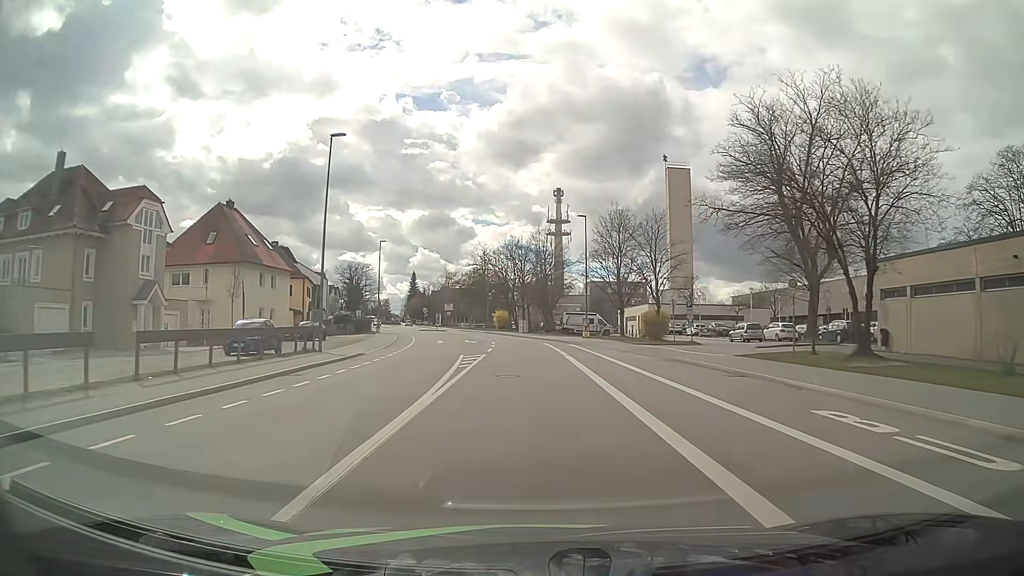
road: tertiary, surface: asphalt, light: Day
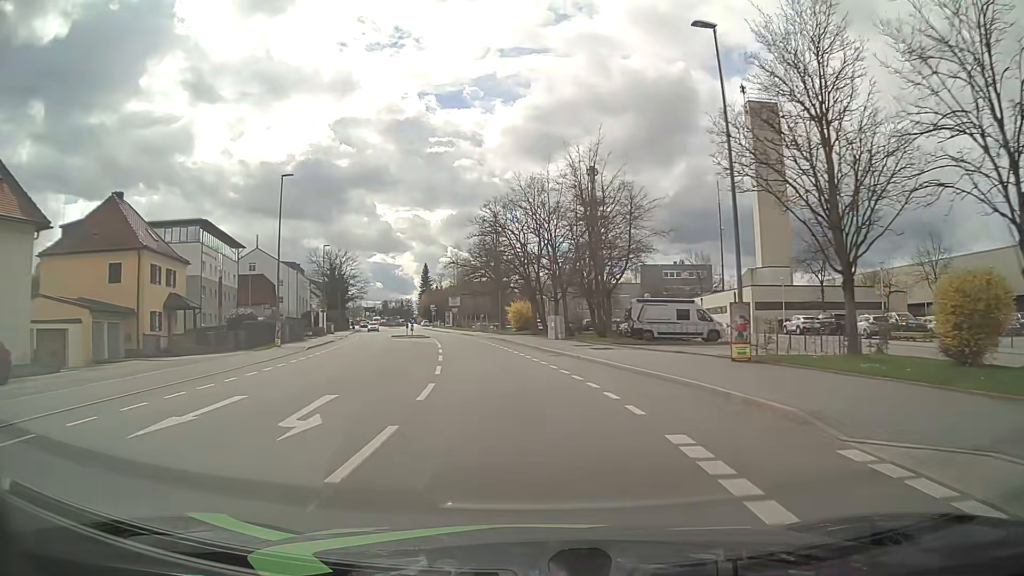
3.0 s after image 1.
(-0.5, +37.0) m; -3°
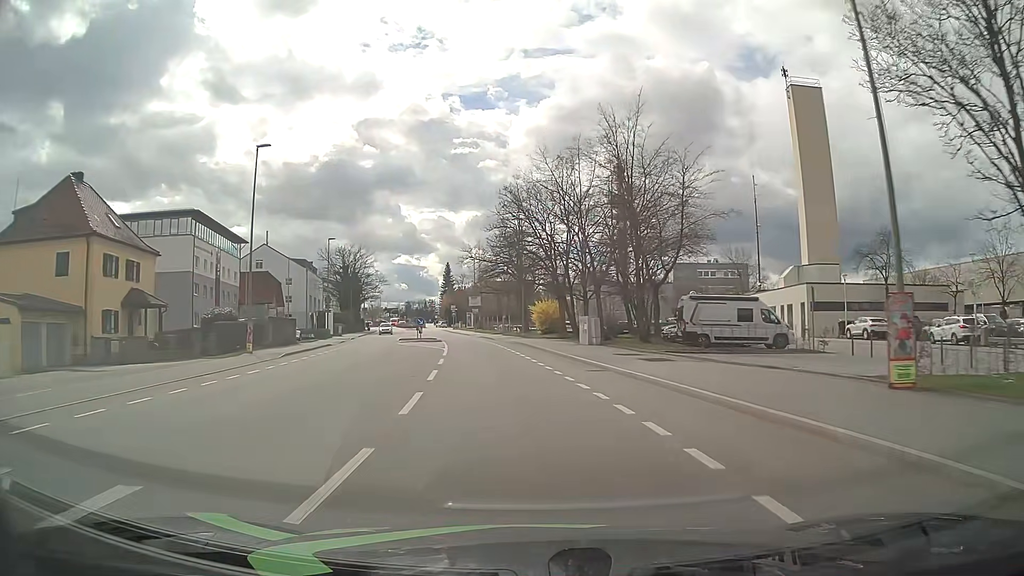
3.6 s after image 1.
(-0.1, +7.6) m; -2°
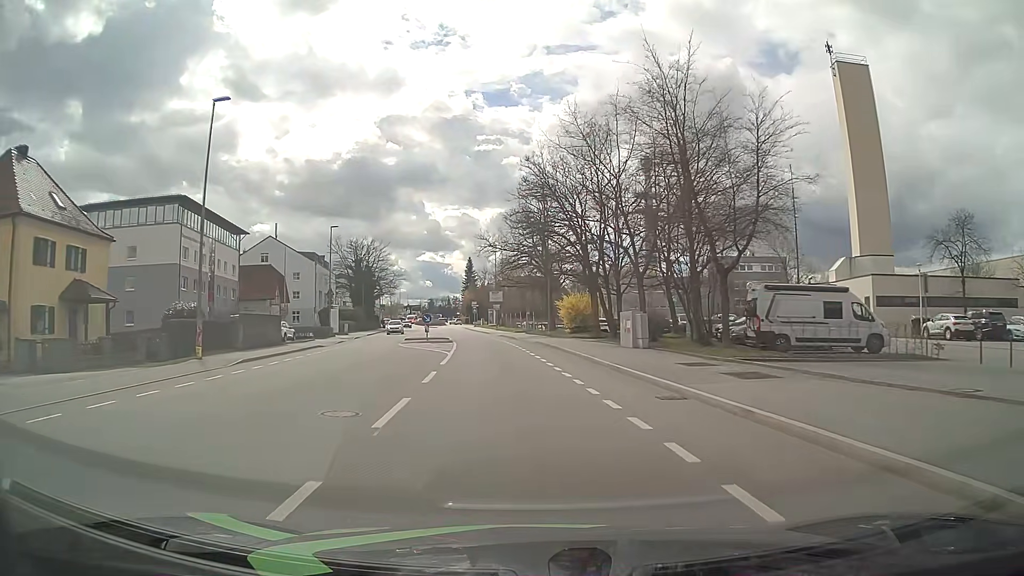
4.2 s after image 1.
(-0.1, +7.7) m; -2°
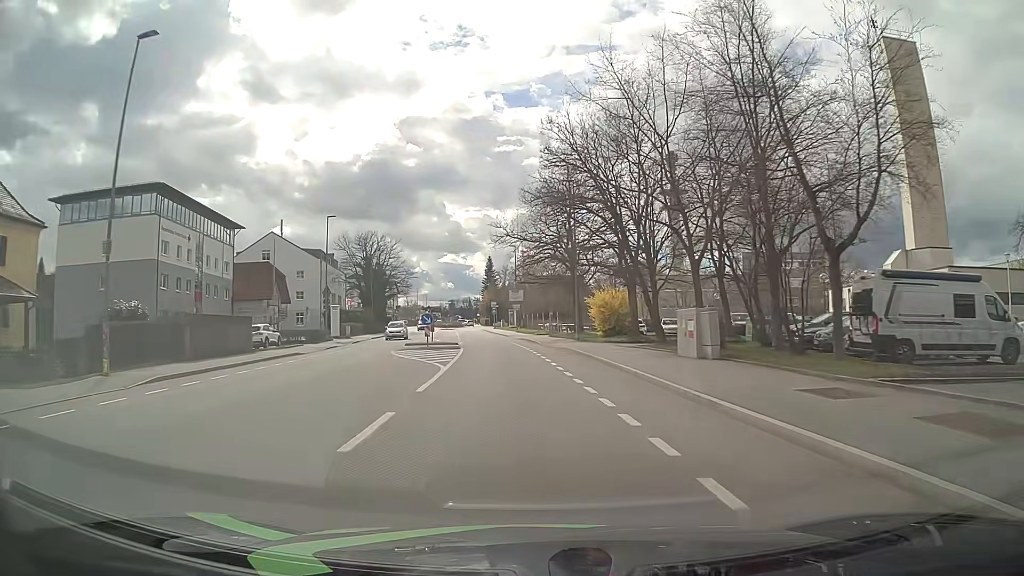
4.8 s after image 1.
(-0.1, +7.7) m; -2°
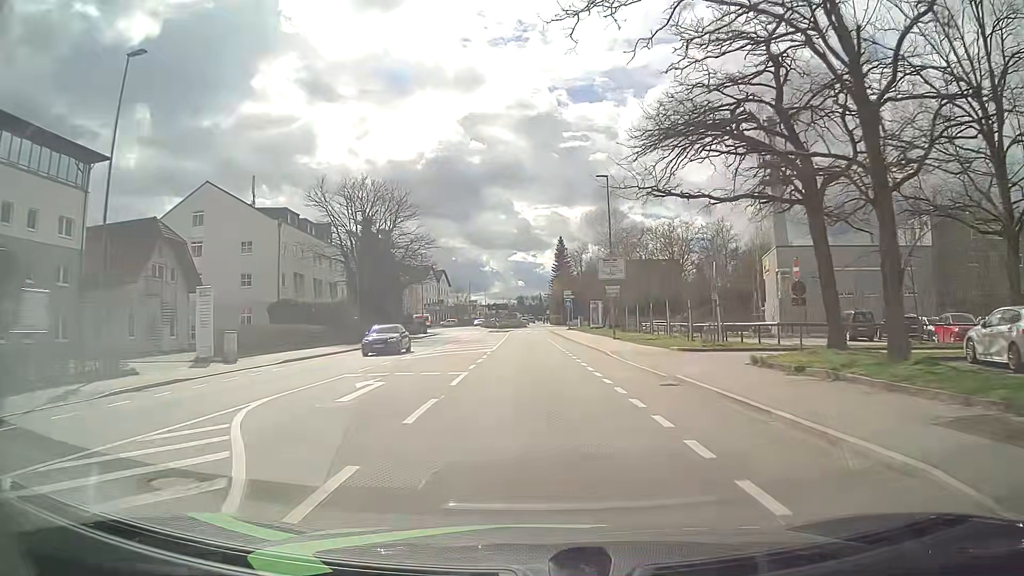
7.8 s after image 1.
(-2.5, +38.3) m; -6°
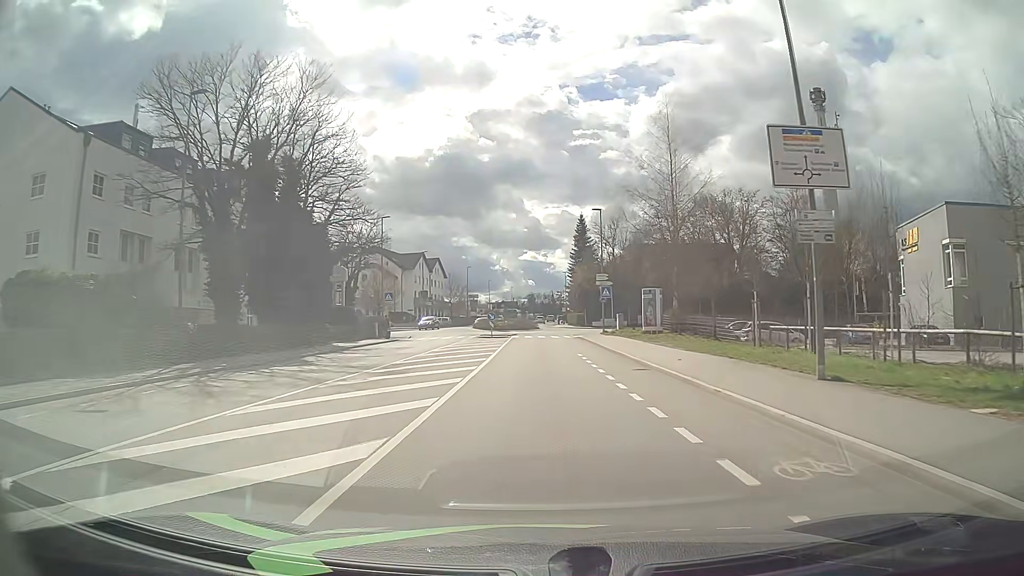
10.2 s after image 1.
(-0.3, +29.1) m; -1°
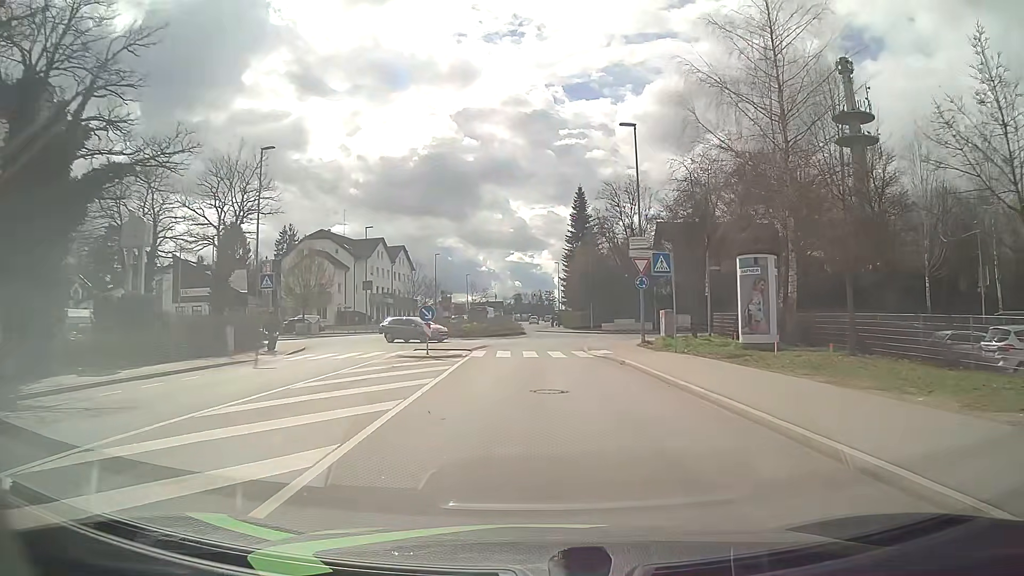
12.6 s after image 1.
(+0.2, +24.6) m; +1°
(0, +10) (0, +20) (0, +30) (+3, +40) (+5, +49) (+1, +58) (-2, +68) (-2, +78) (-1, +88) (-1, +98) m
